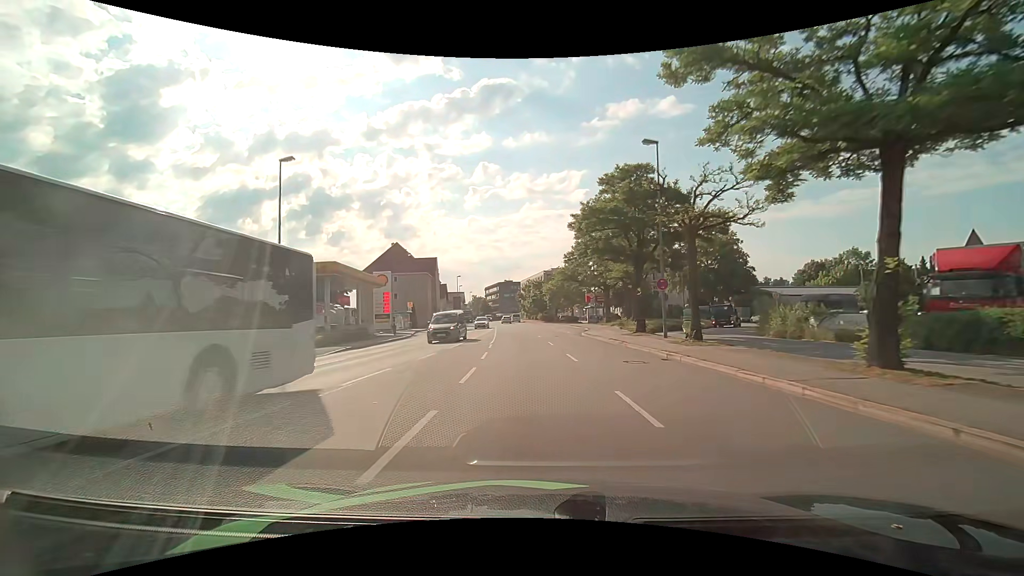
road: primary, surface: asphalt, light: Day
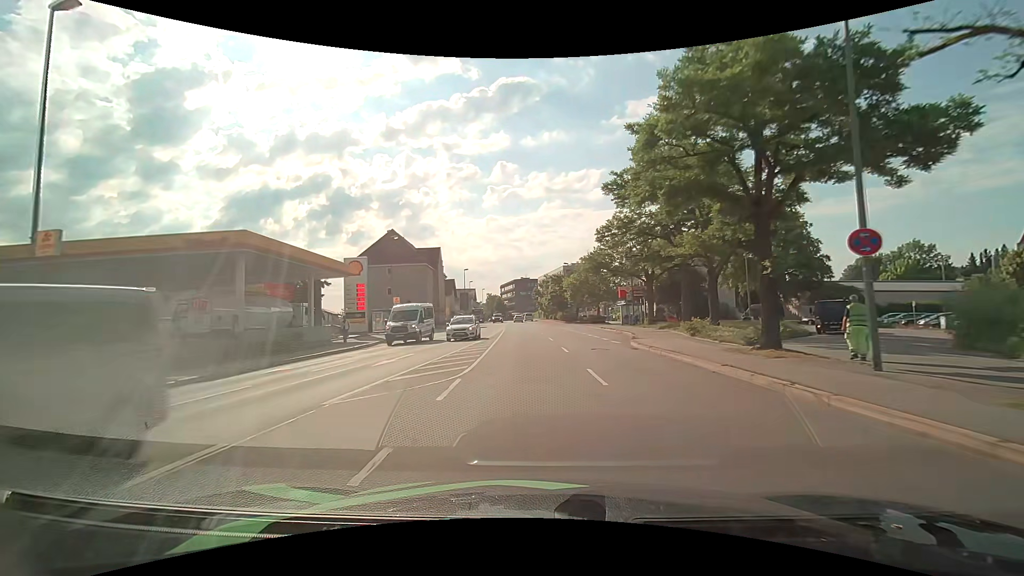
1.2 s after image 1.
(-0.3, +14.2) m; -2°
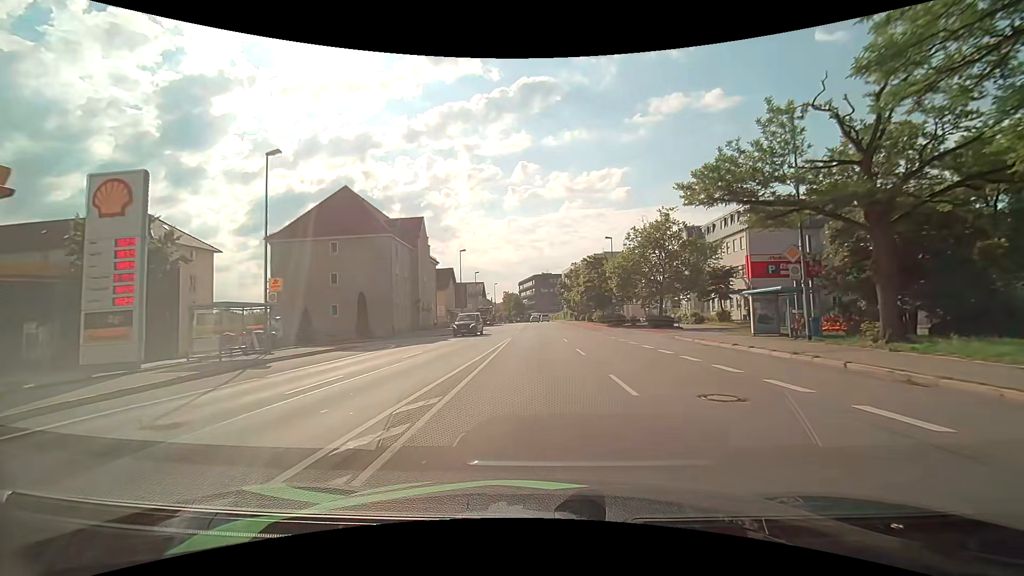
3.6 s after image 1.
(-0.8, +28.4) m; -2°
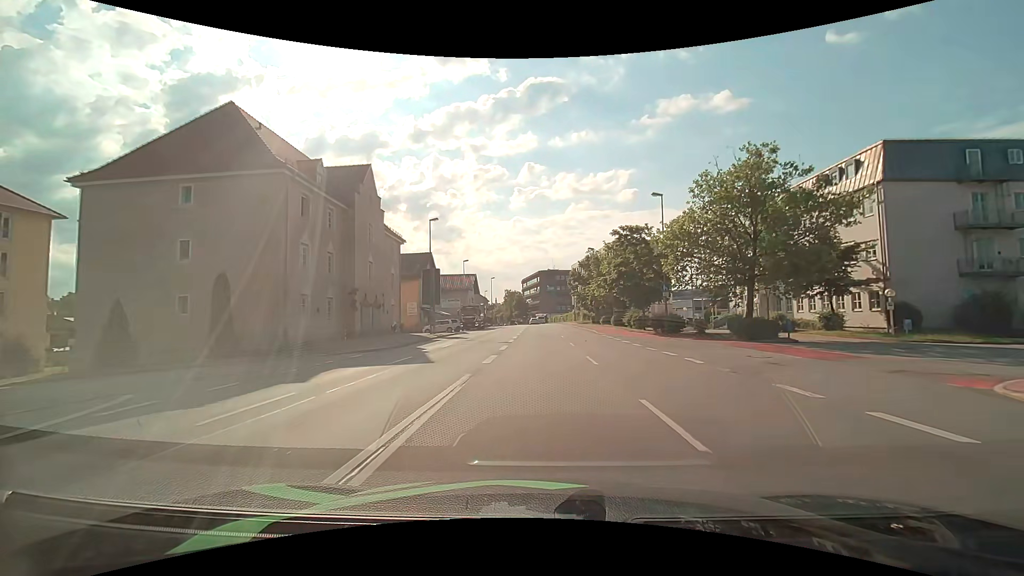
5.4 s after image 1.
(-0.1, +21.3) m; 0°
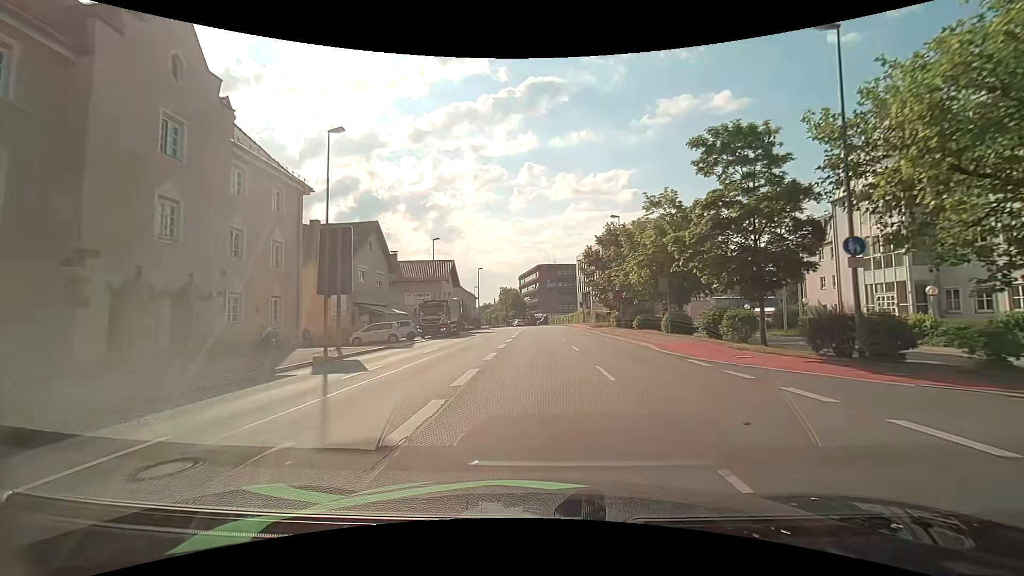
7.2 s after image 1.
(-0.1, +21.7) m; 0°
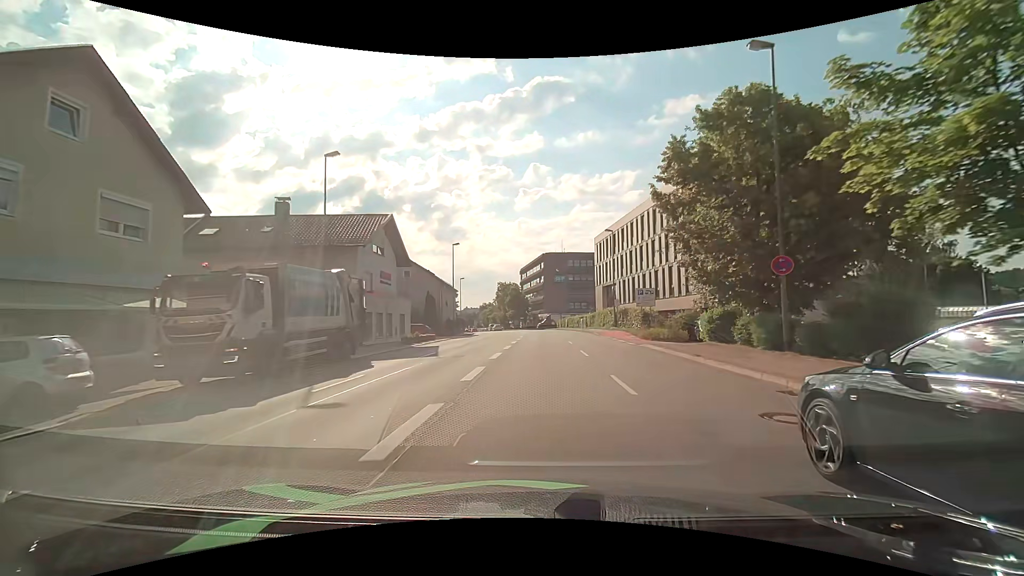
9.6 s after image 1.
(-0.1, +29.0) m; 0°
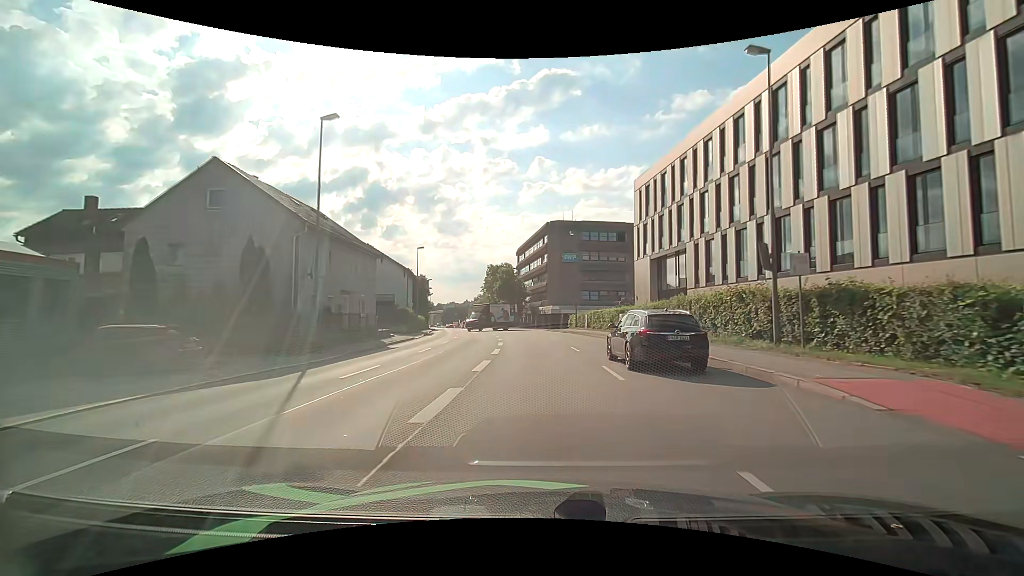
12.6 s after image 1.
(0.0, +34.3) m; 0°
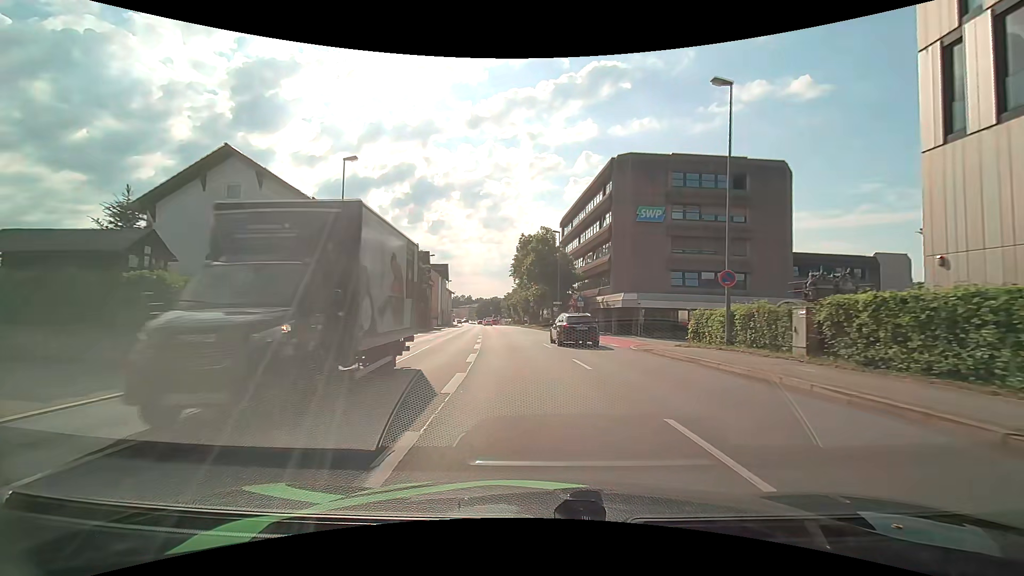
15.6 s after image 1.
(-1.2, +33.7) m; -5°
(0, +10) (-1, +20) (-2, +30) (-2, +40) (-4, +50) (-5, +60) (-6, +70) (-7, +80) (-8, +90) (-9, +100) m
